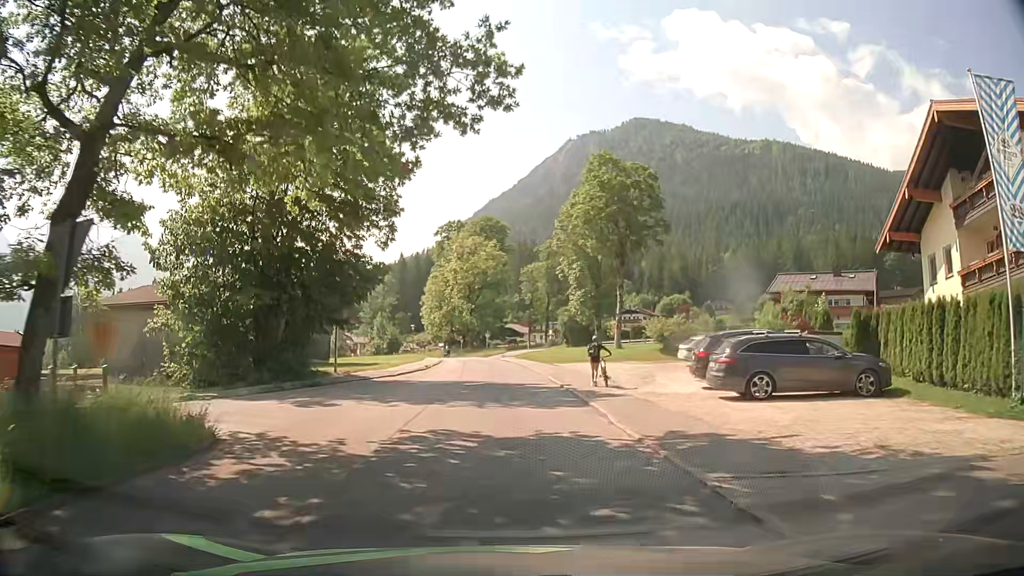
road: tertiary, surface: asphalt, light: Day
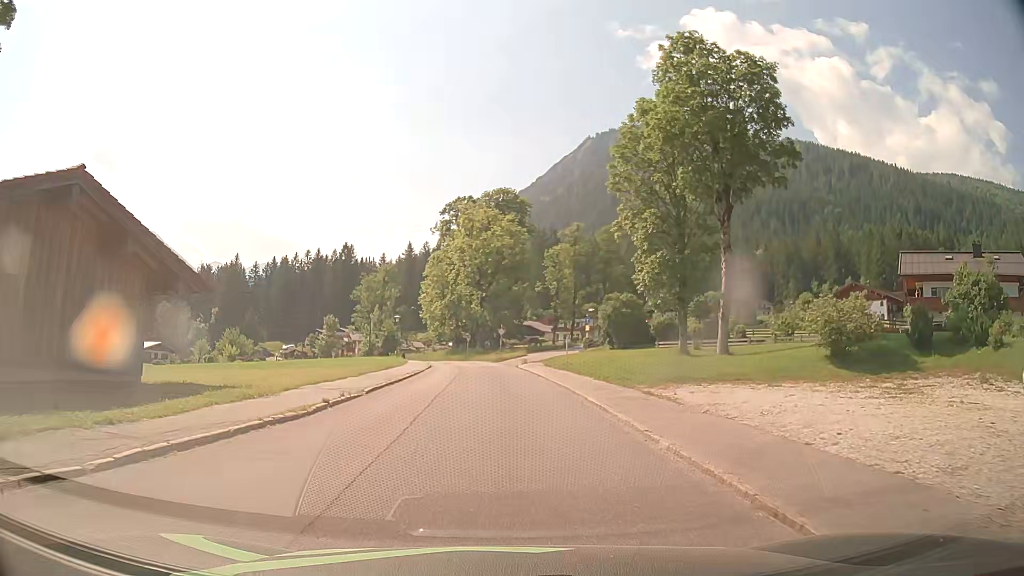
(-0.5, +24.2) m; -2°
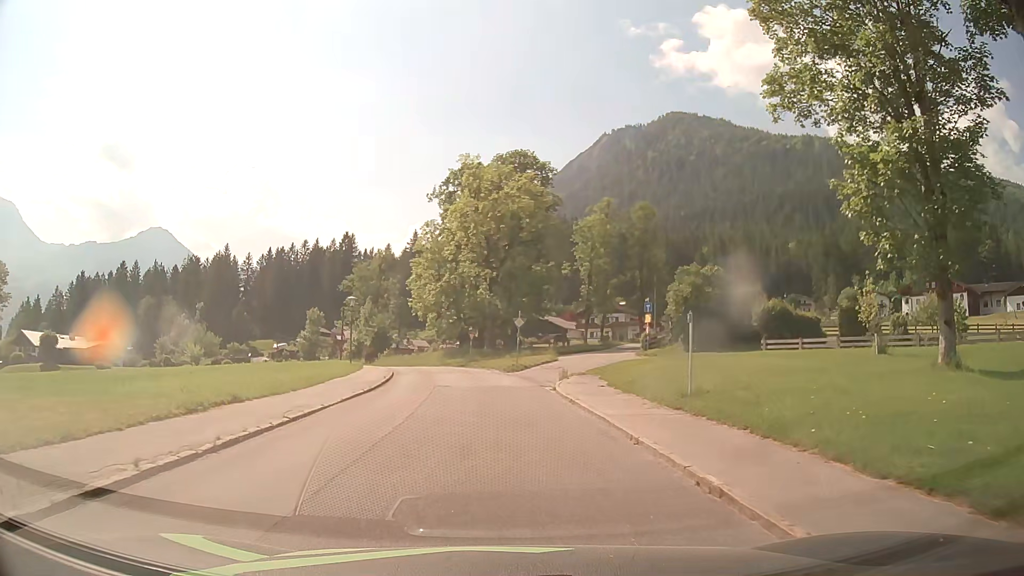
(-0.2, +23.3) m; -2°
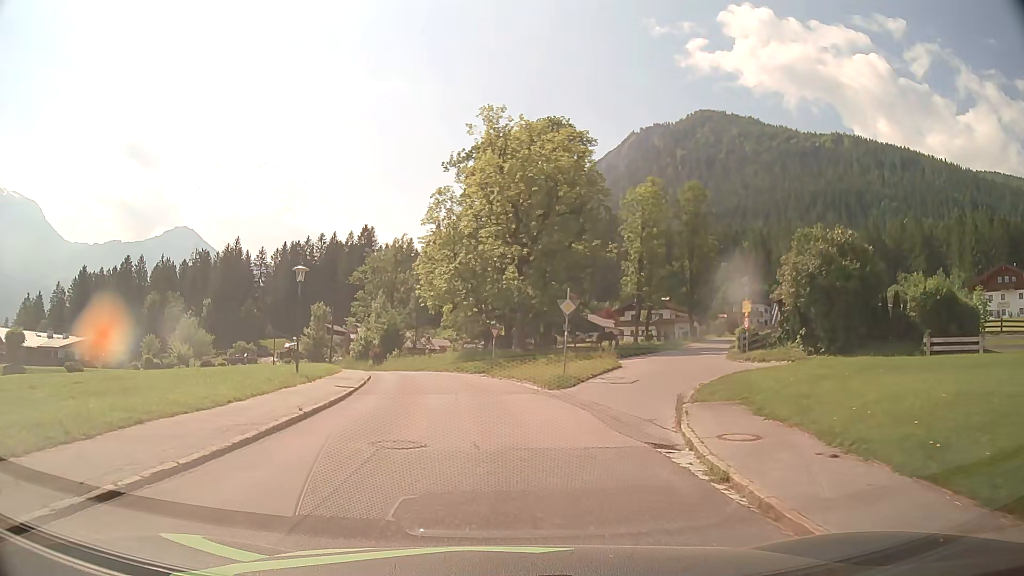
(-0.2, +14.5) m; -2°
(0, +10) (-1, +20) (-2, +30) (-4, +40) (-6, +49) (-9, +59) (-12, +68) (-17, +78) (-21, +86) (-26, +95) m
